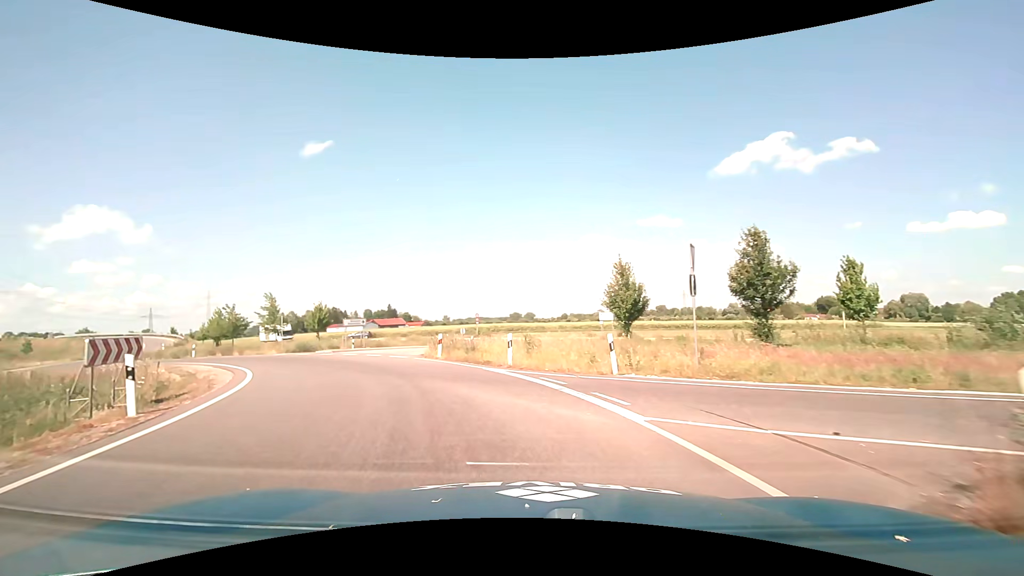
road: primary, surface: asphalt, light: Day
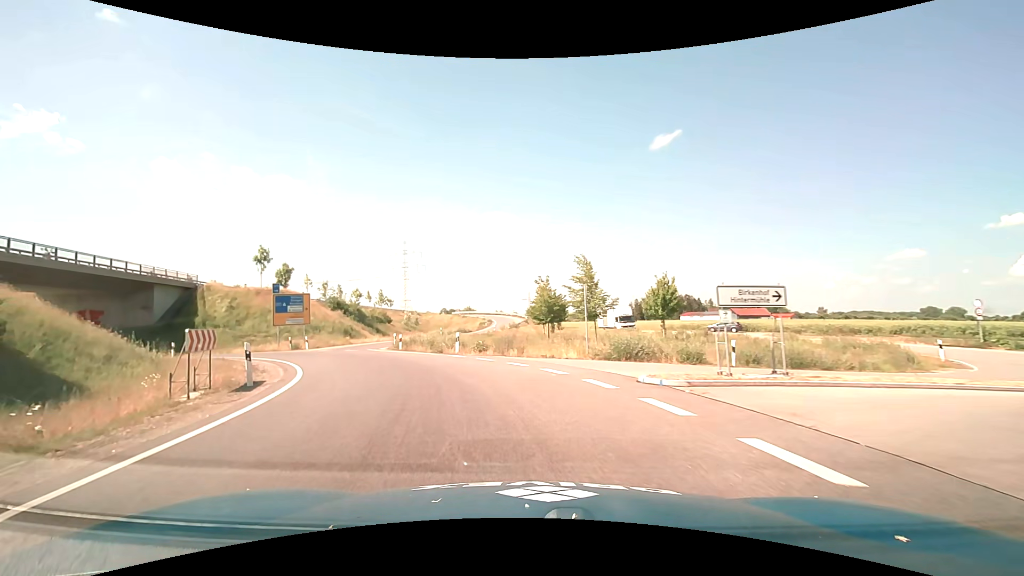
(-7.9, +22.9) m; -39°
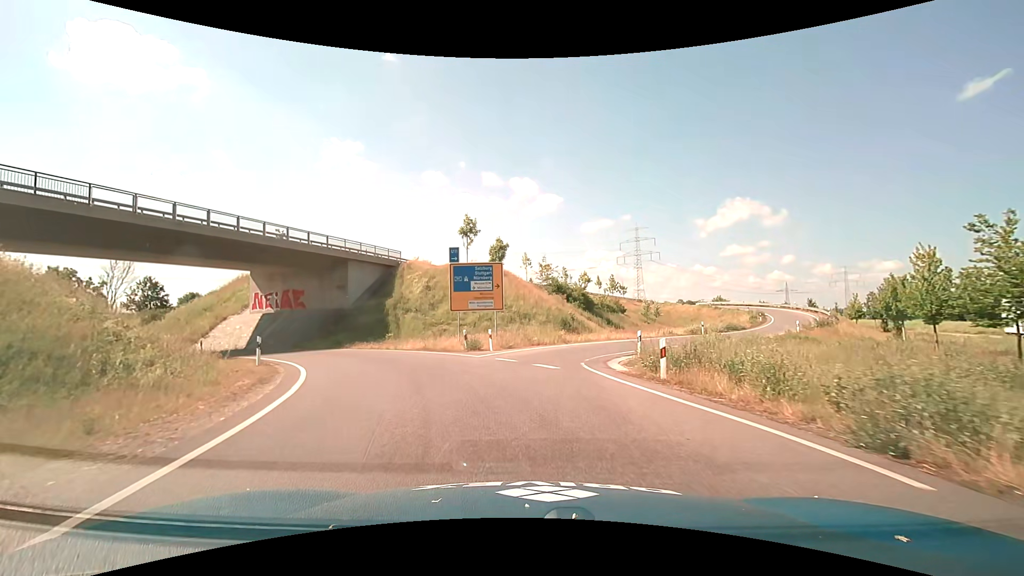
(-4.9, +18.8) m; -27°
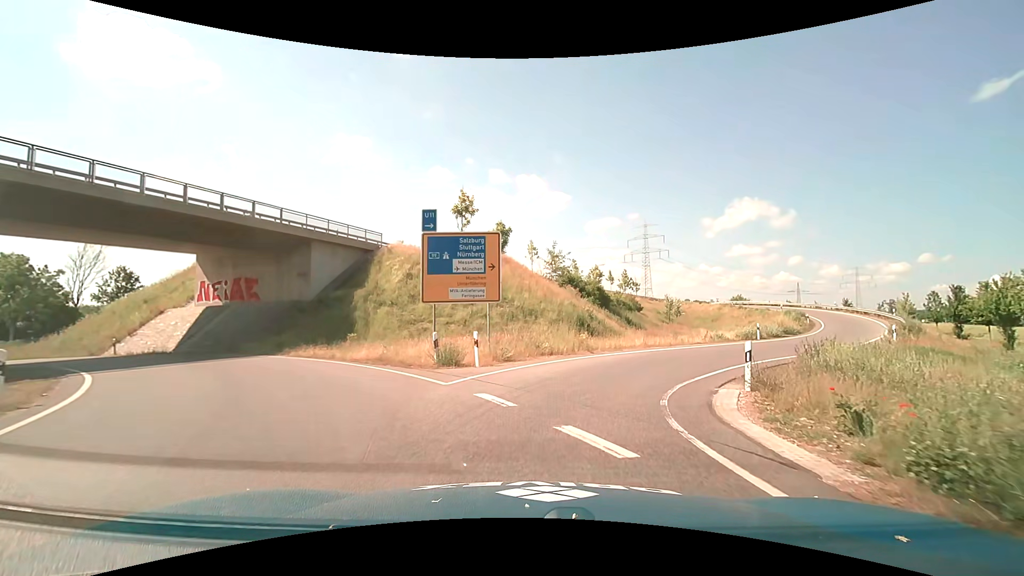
(-0.2, +9.3) m; -1°
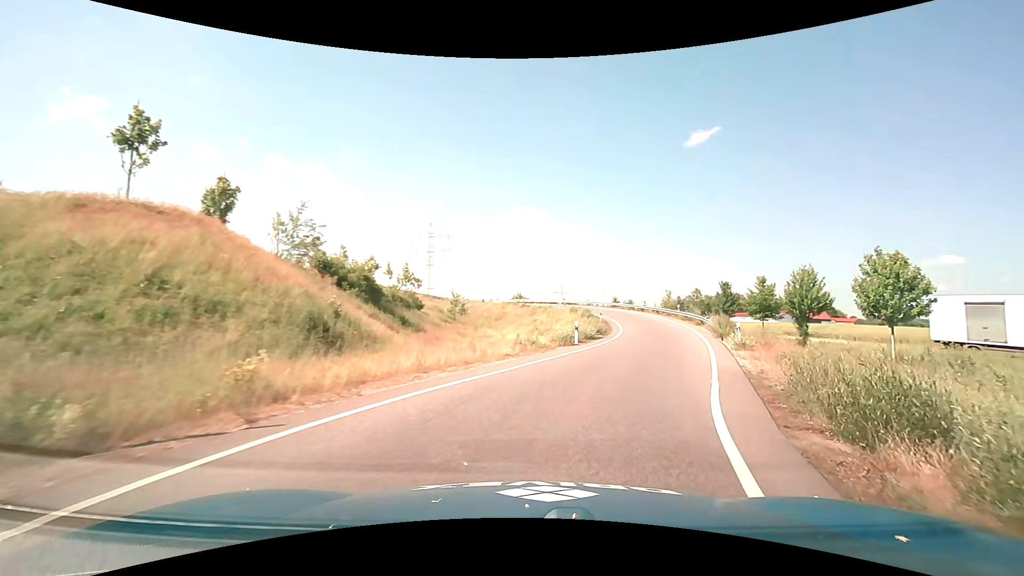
(+2.3, +13.0) m; +24°
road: trunk_link
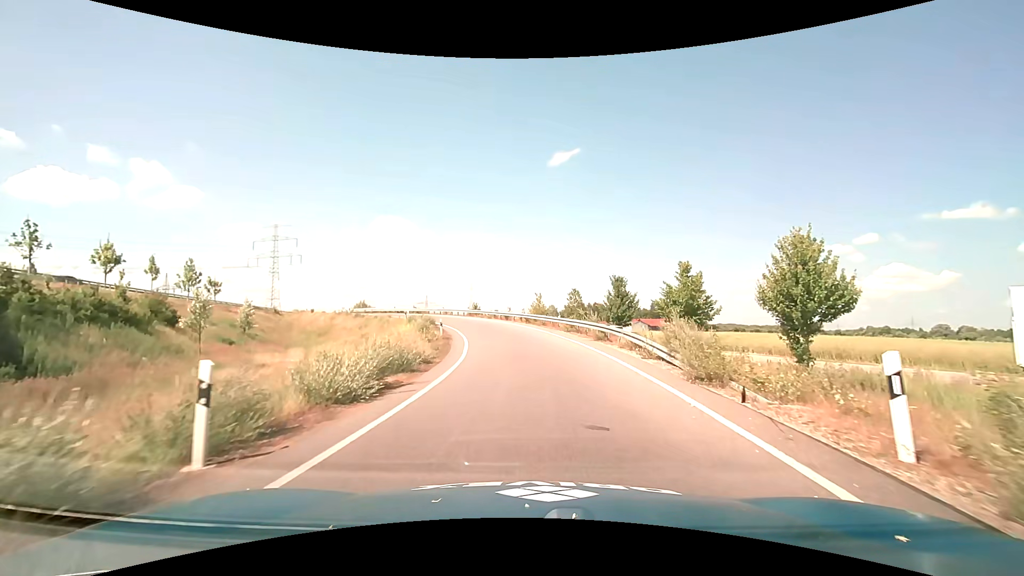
(+4.1, +18.5) m; +16°
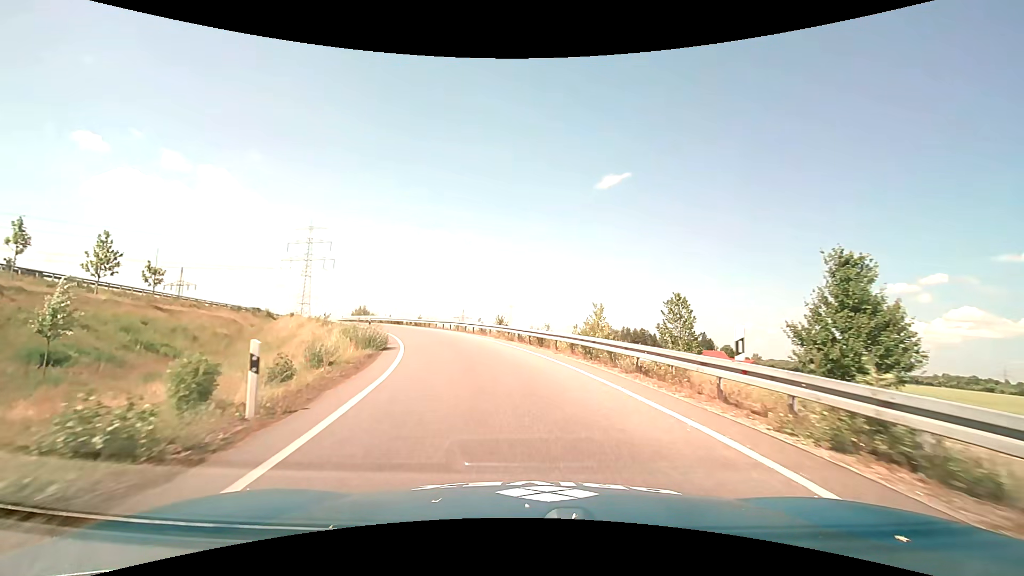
(-0.6, +23.4) m; -4°
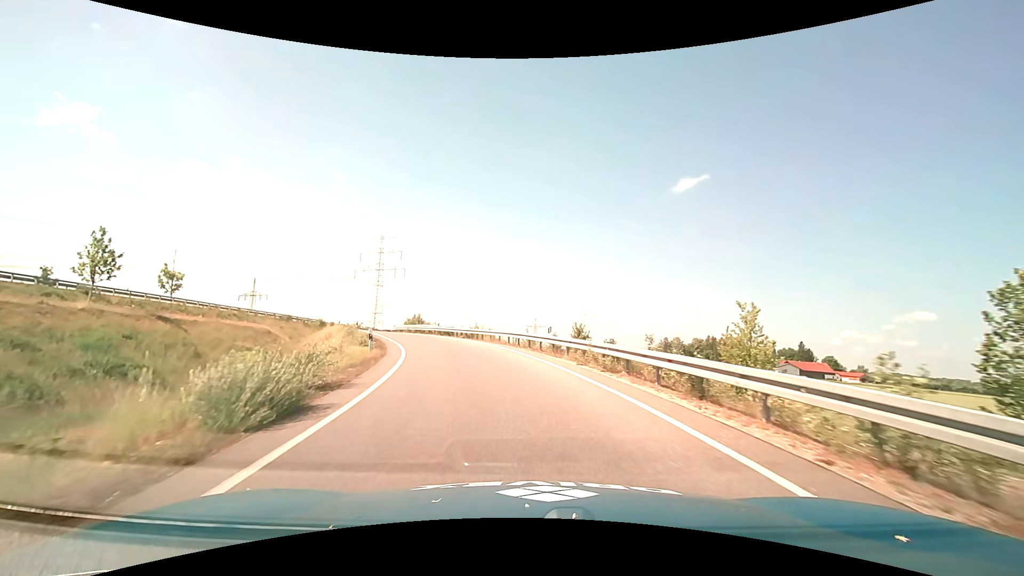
(-0.9, +13.2) m; -8°
(-1, +10) (-2, +20) (-5, +29) (-8, +39) (-12, +48) (-17, +57) (-21, +66) (-24, +76) (-26, +85) (-28, +95) m
